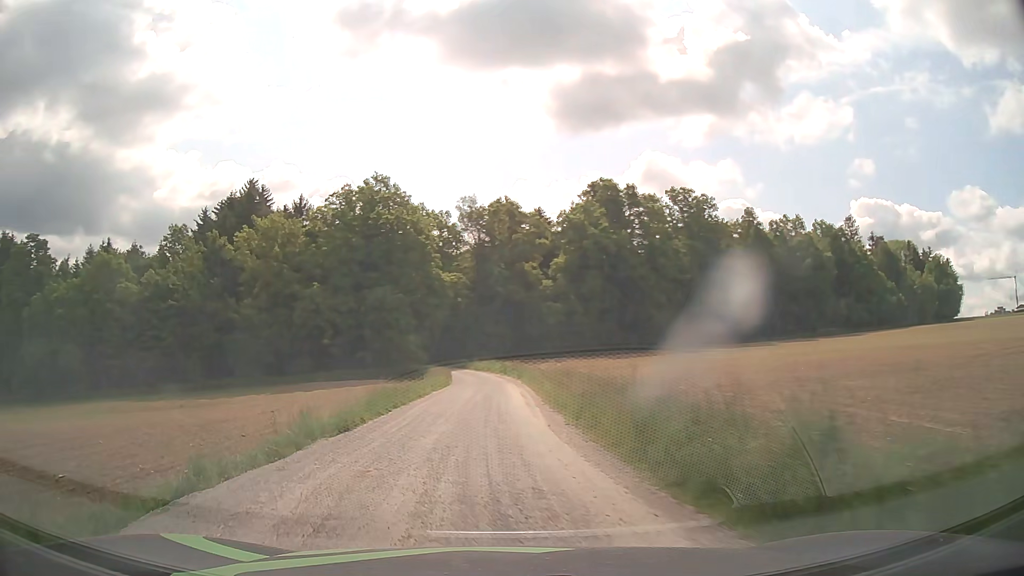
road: unclassified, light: Day
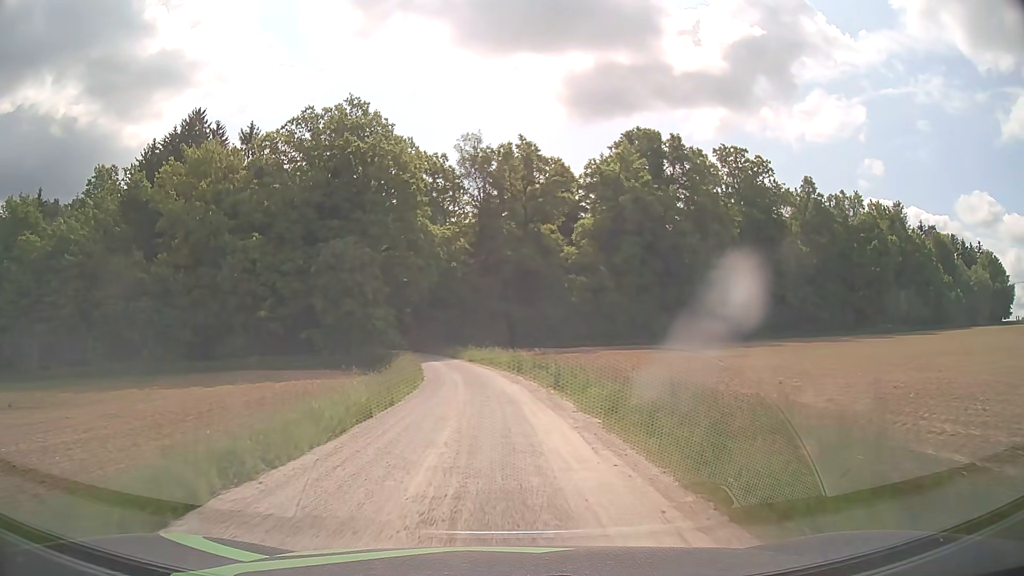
(-1.5, +24.8) m; -2°
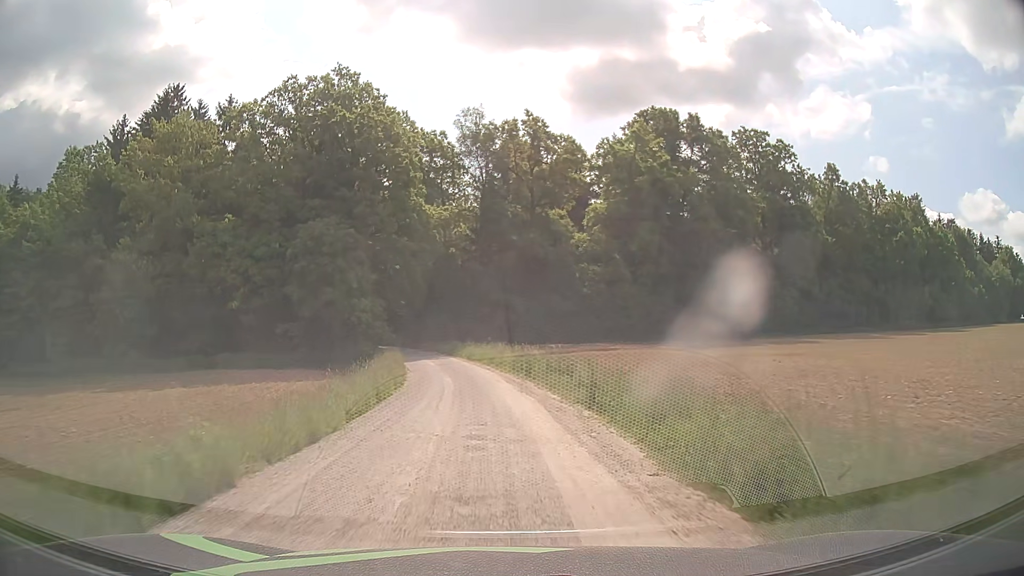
(0.0, +7.5) m; -1°
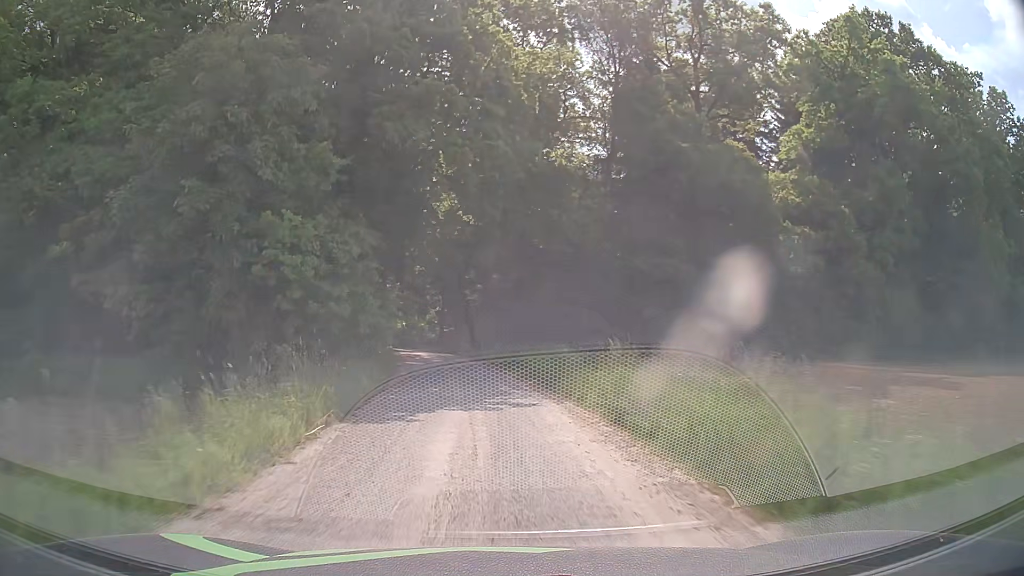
(-2.0, +32.1) m; -9°
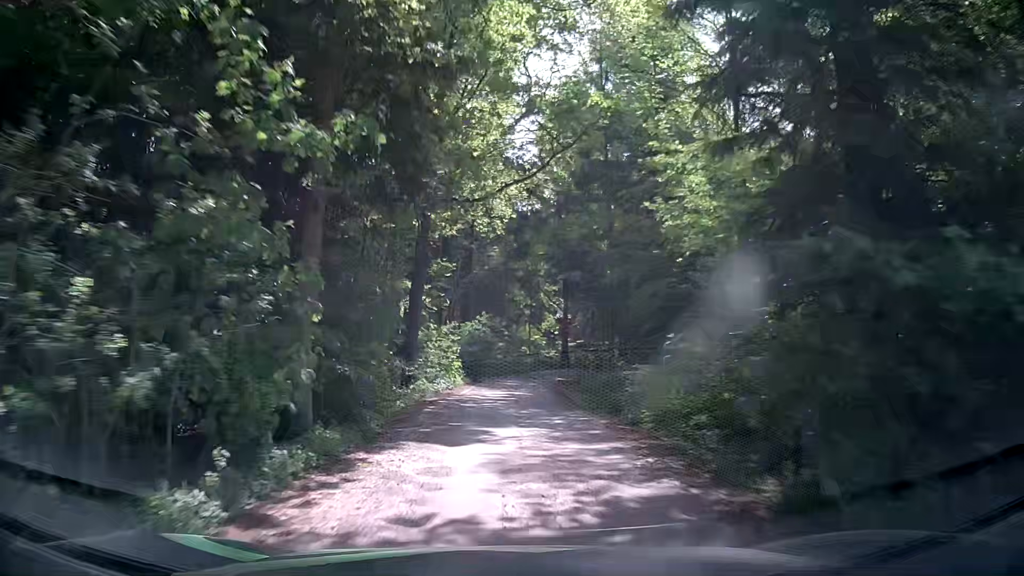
(-2.7, +30.6) m; -11°
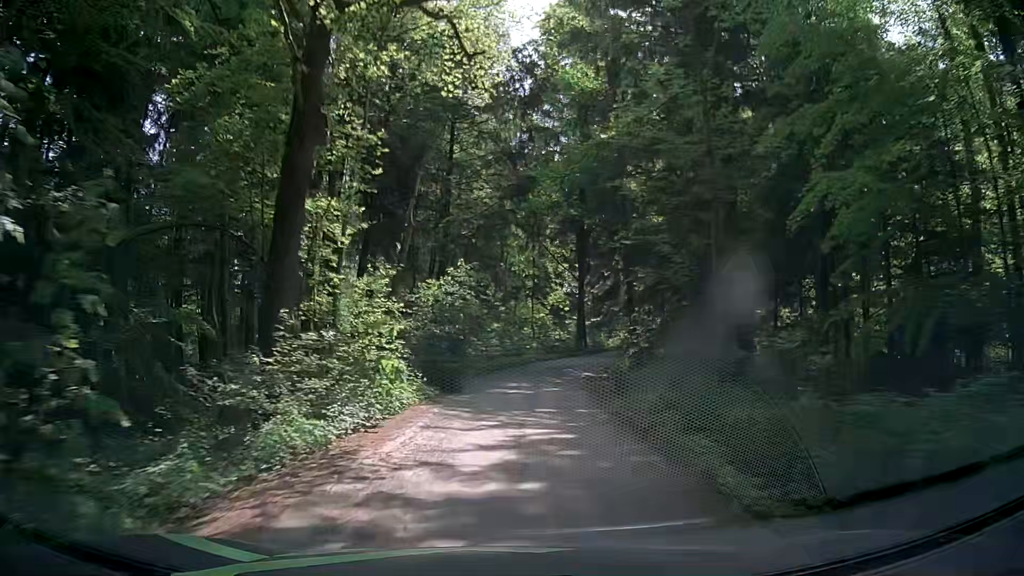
(+0.2, +15.0) m; -1°
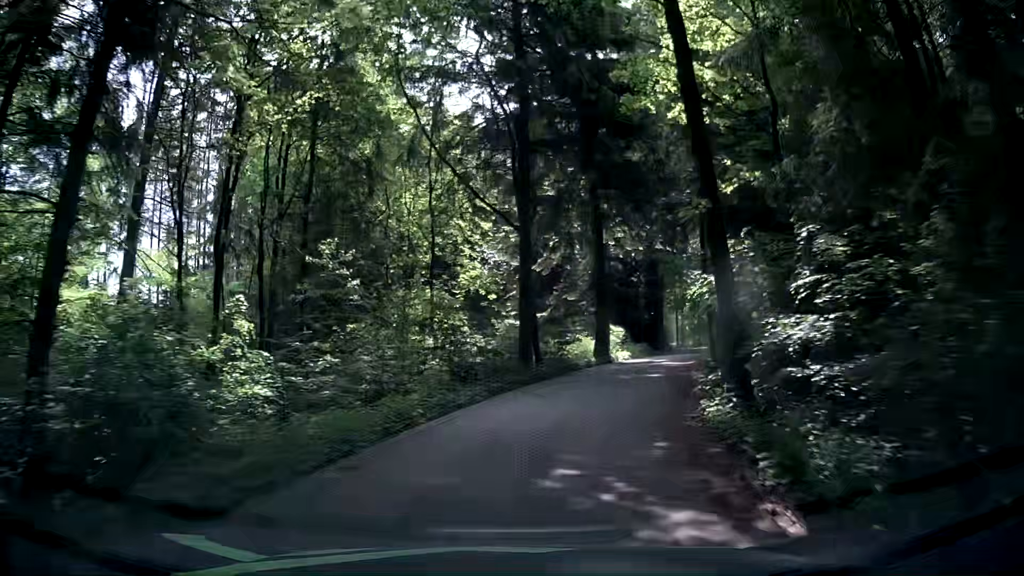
(+1.7, +22.9) m; +8°
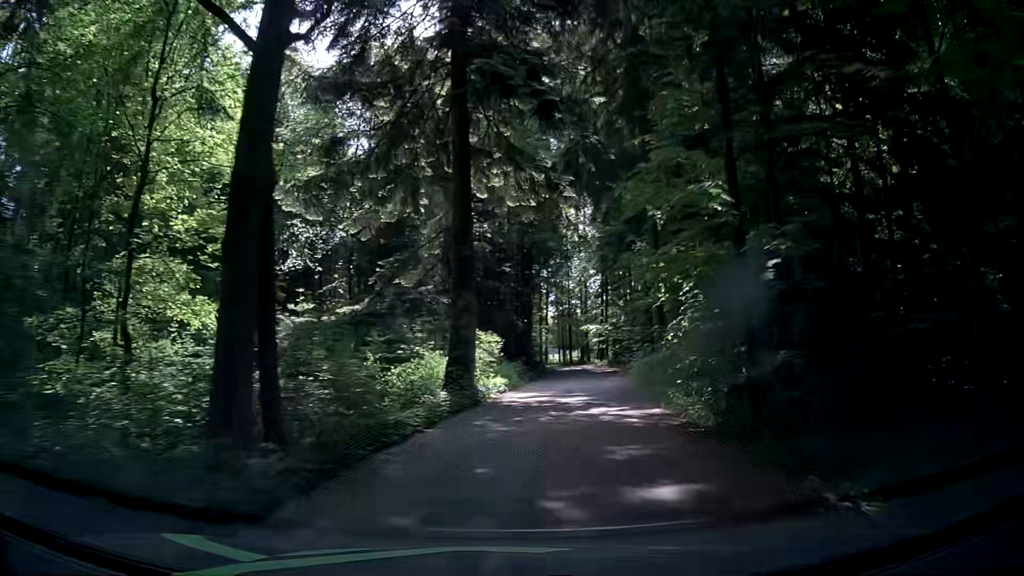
(+1.7, +15.3) m; +14°
(+1, +10) (+2, +20) (+3, +30) (+4, +40) (+5, +50) (+5, +60) (+6, +70) (+6, +80) (+5, +90) (+4, +100) m
